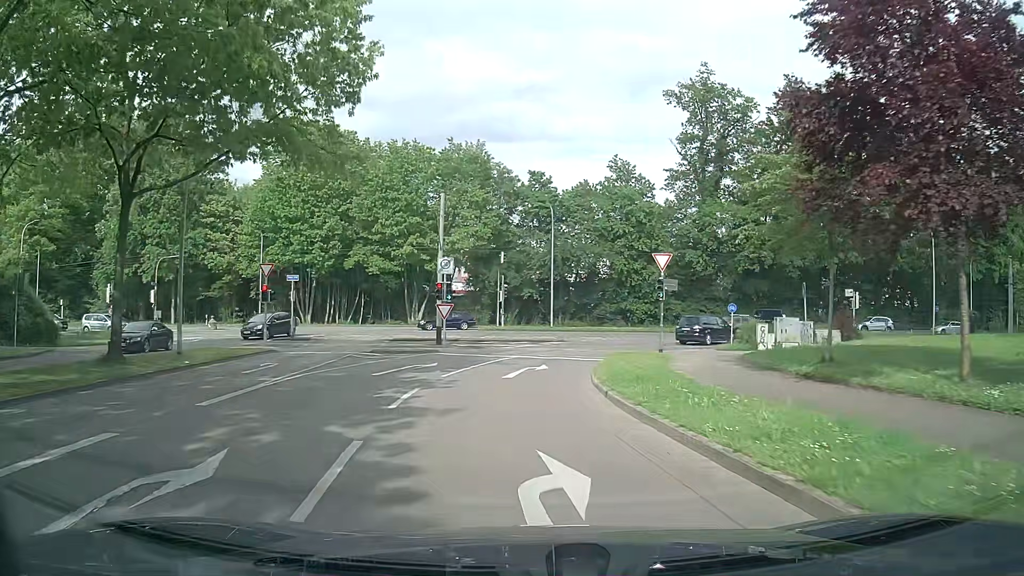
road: residential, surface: asphalt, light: Day
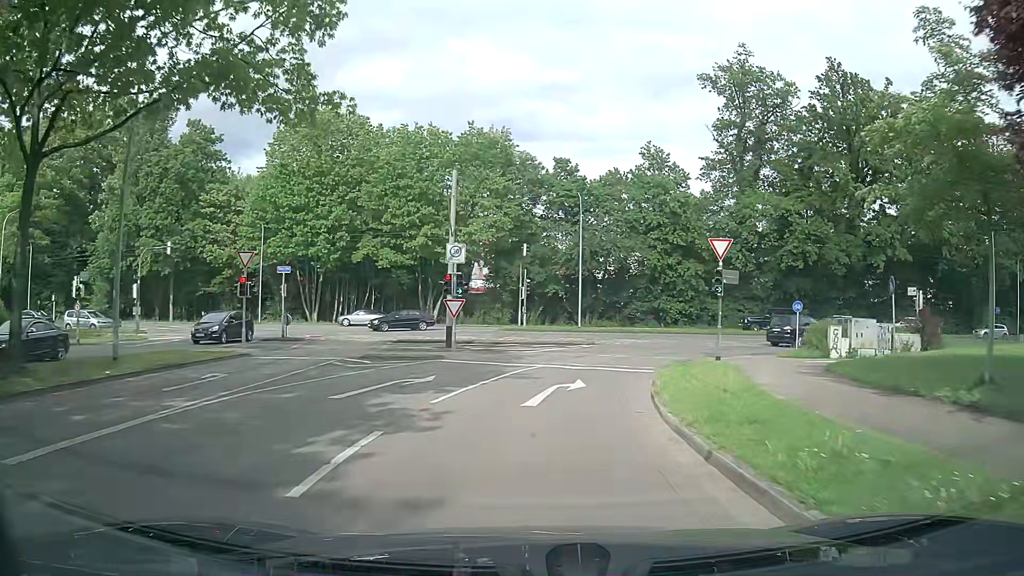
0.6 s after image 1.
(-0.2, +5.4) m; -3°
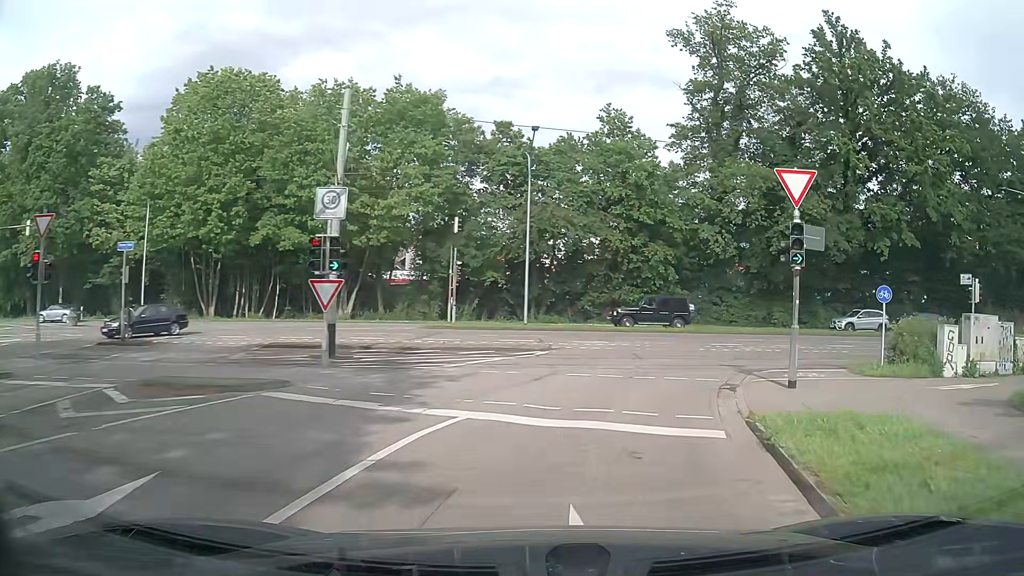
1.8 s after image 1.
(+0.4, +10.7) m; +6°
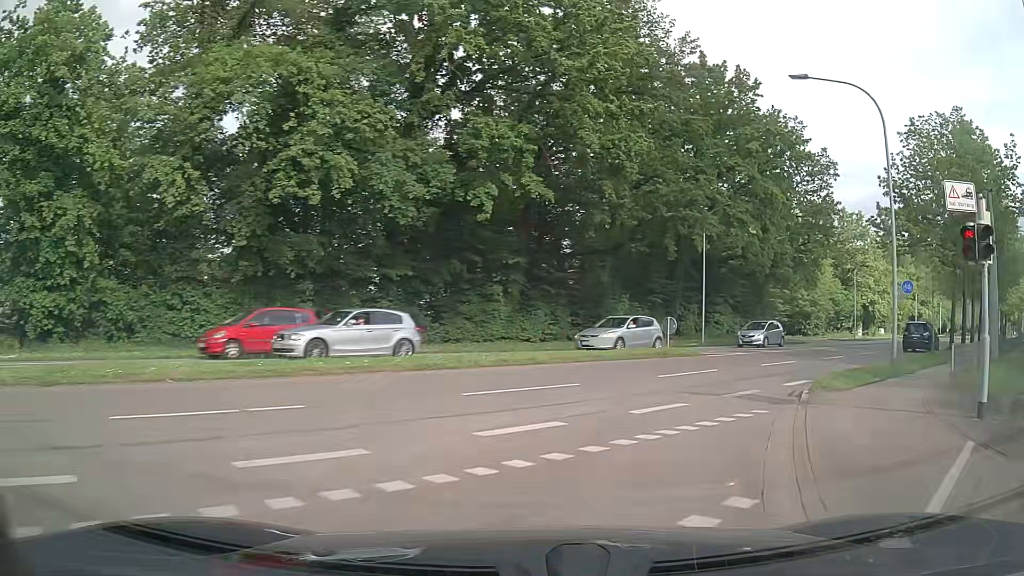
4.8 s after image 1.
(+8.0, +22.9) m; +40°
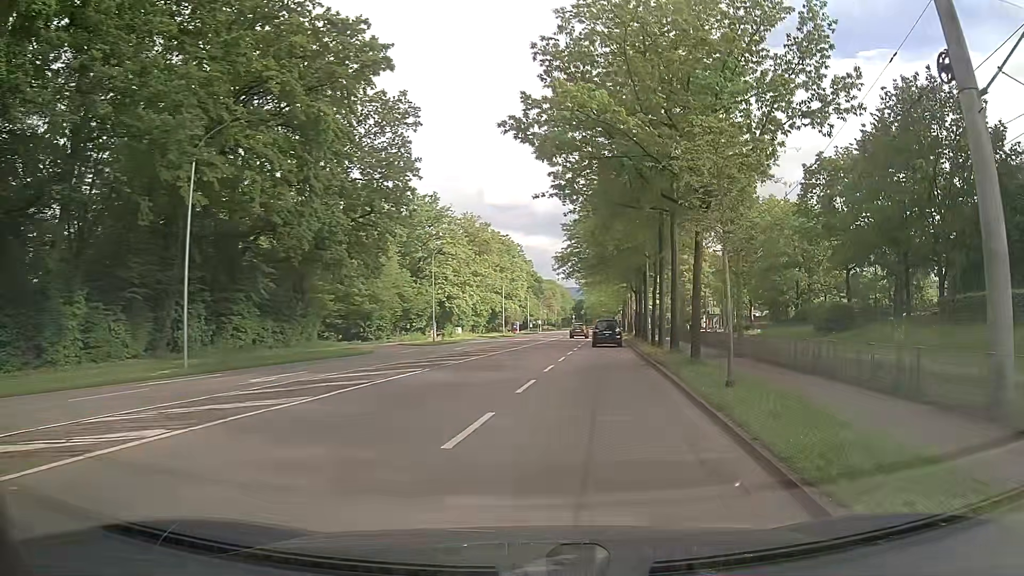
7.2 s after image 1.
(+7.4, +18.6) m; +39°
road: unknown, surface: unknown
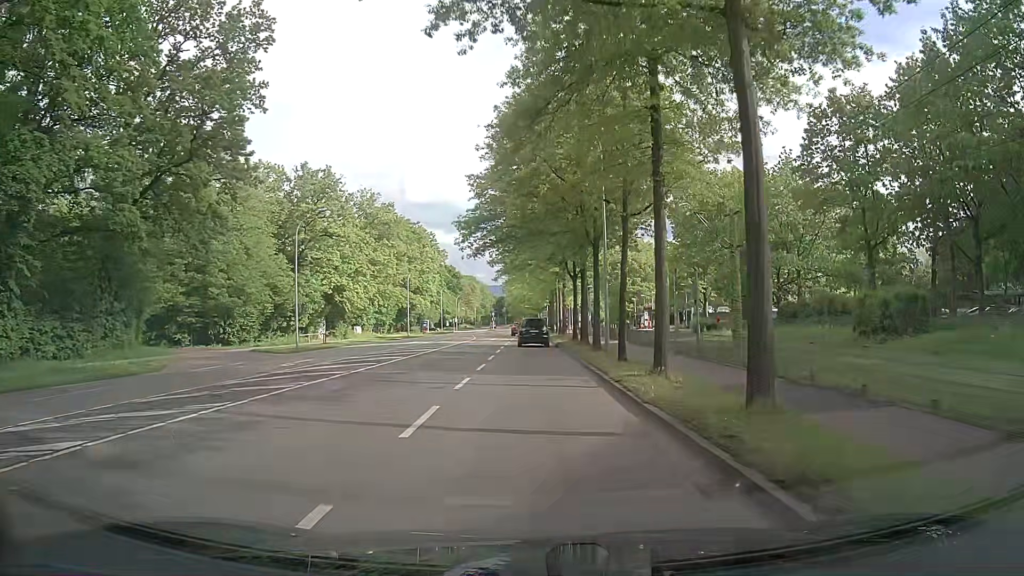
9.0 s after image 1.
(+1.3, +17.2) m; +6°
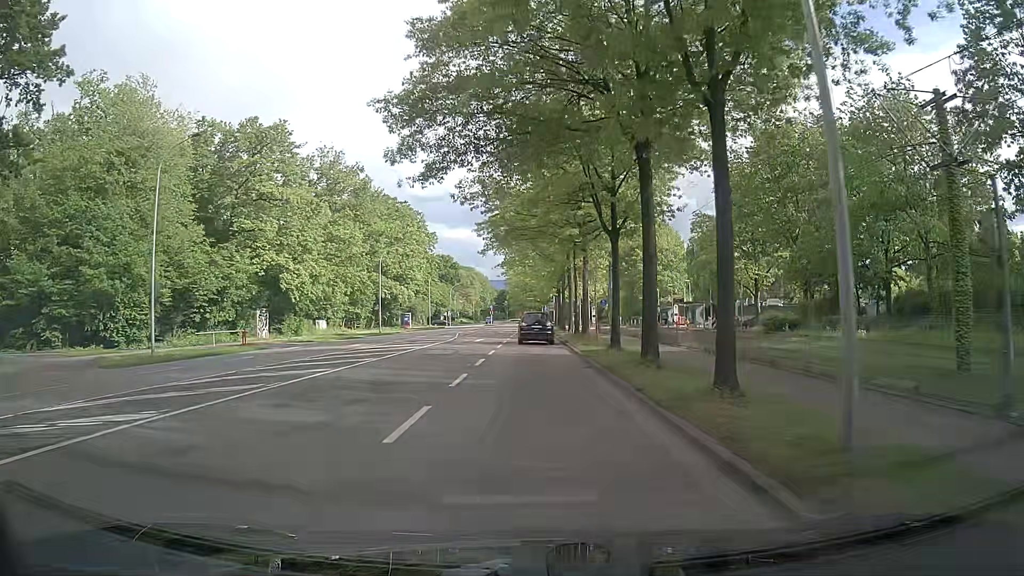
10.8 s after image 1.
(-0.3, +19.0) m; -1°
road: secondary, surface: asphalt
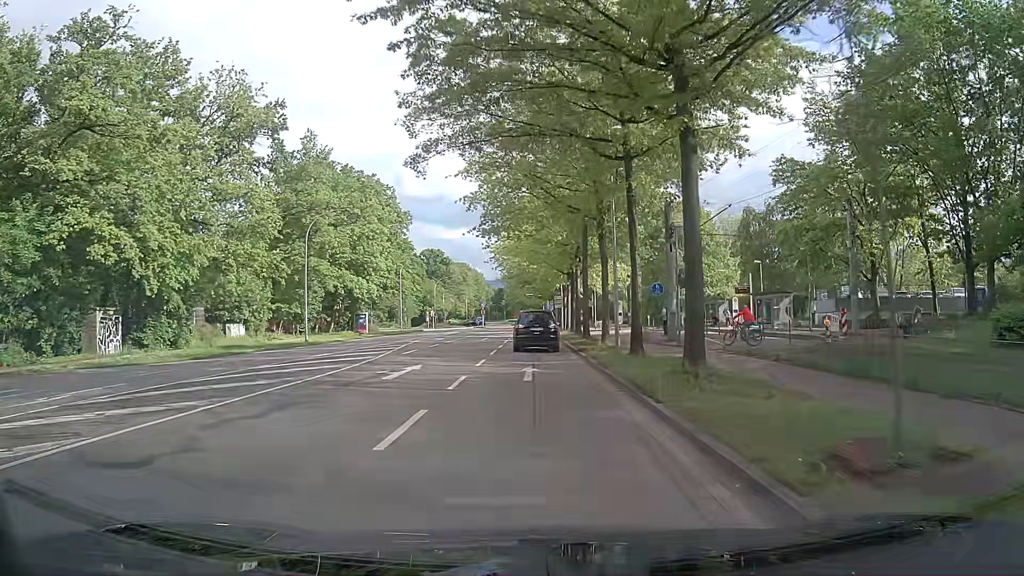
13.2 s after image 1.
(+0.2, +24.3) m; +1°
